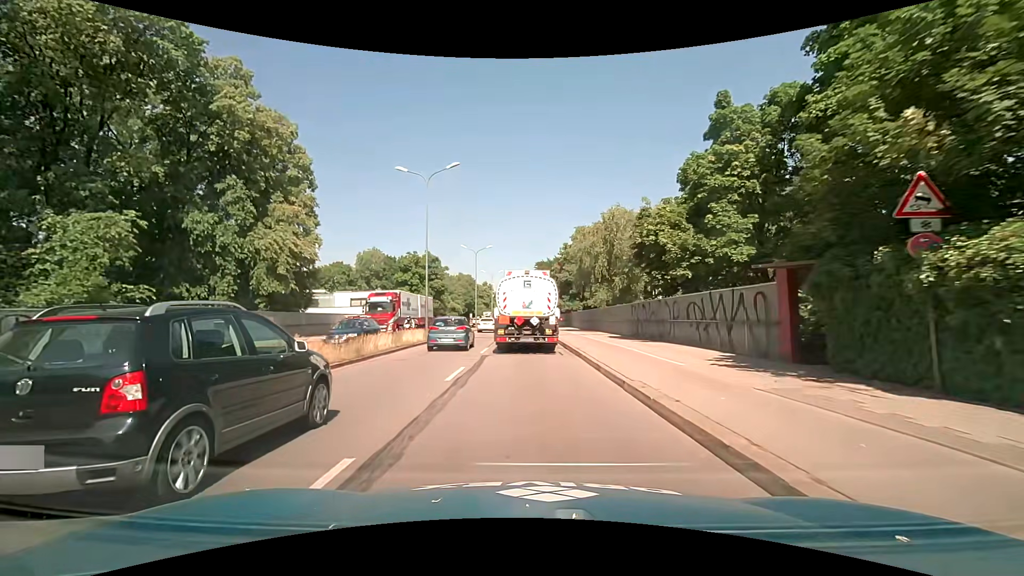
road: trunk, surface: asphalt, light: Day
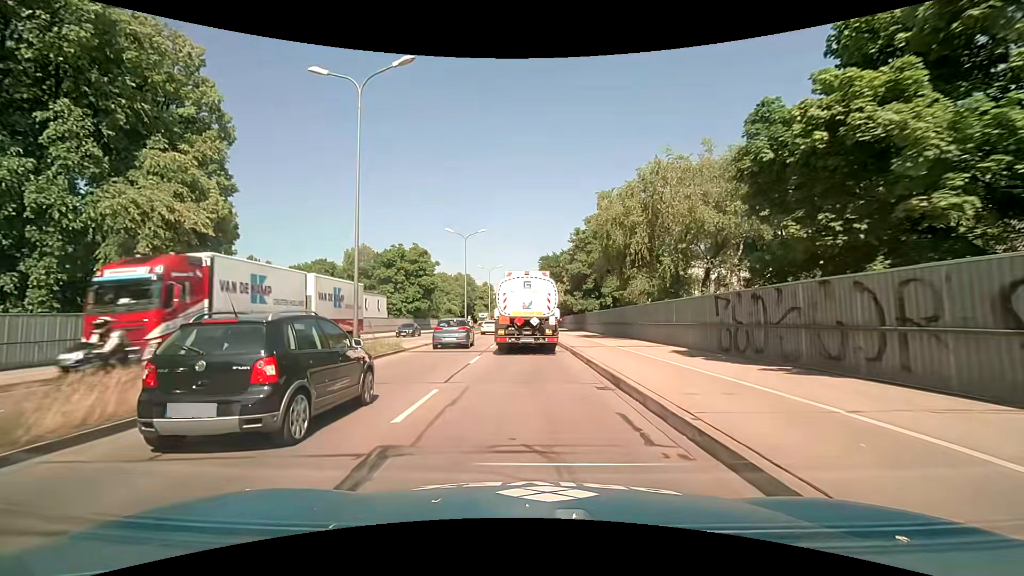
(-0.2, +13.2) m; -1°
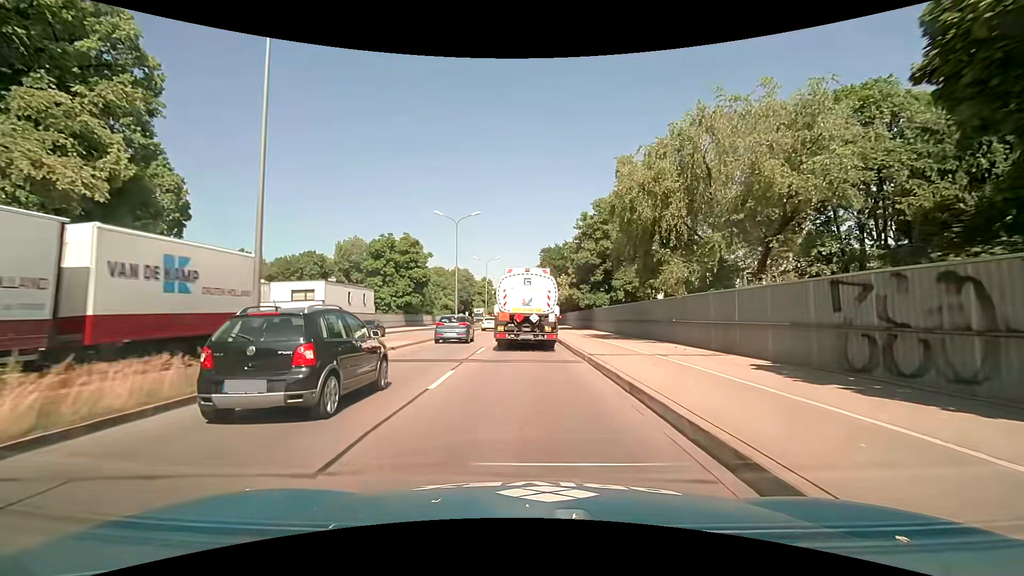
(0.0, +6.5) m; 0°
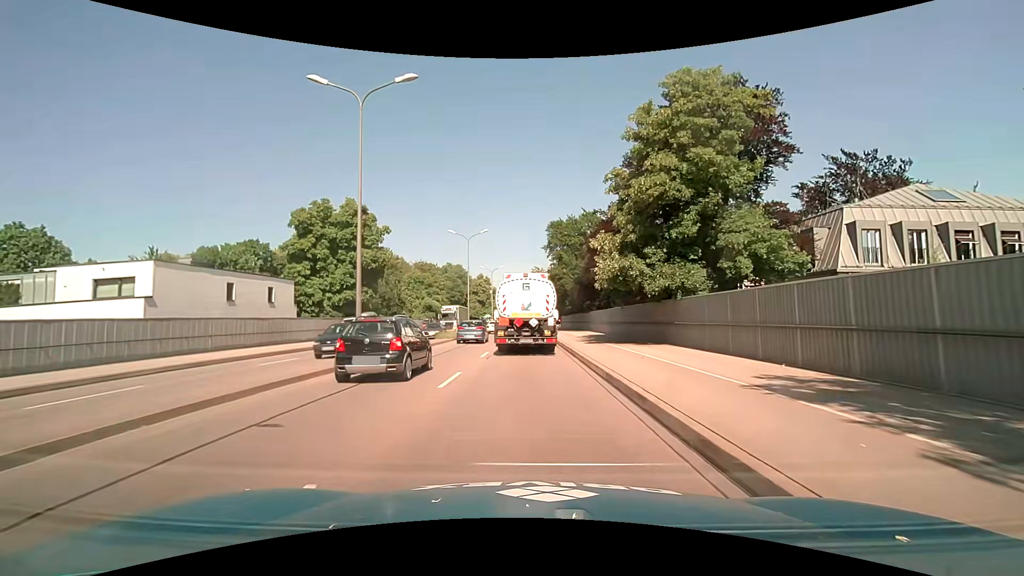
(-0.1, +25.8) m; 0°
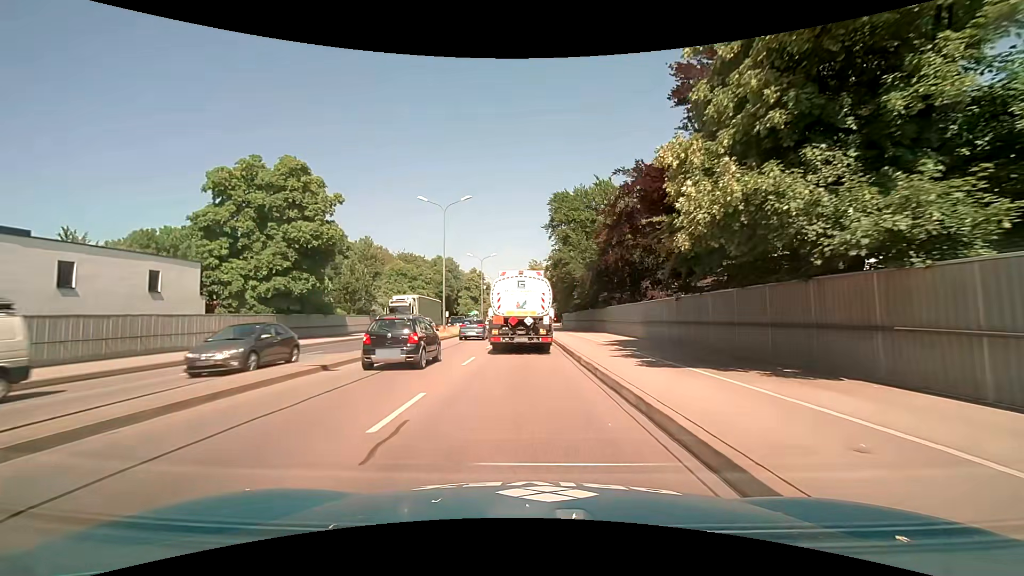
(0.0, +13.1) m; +1°
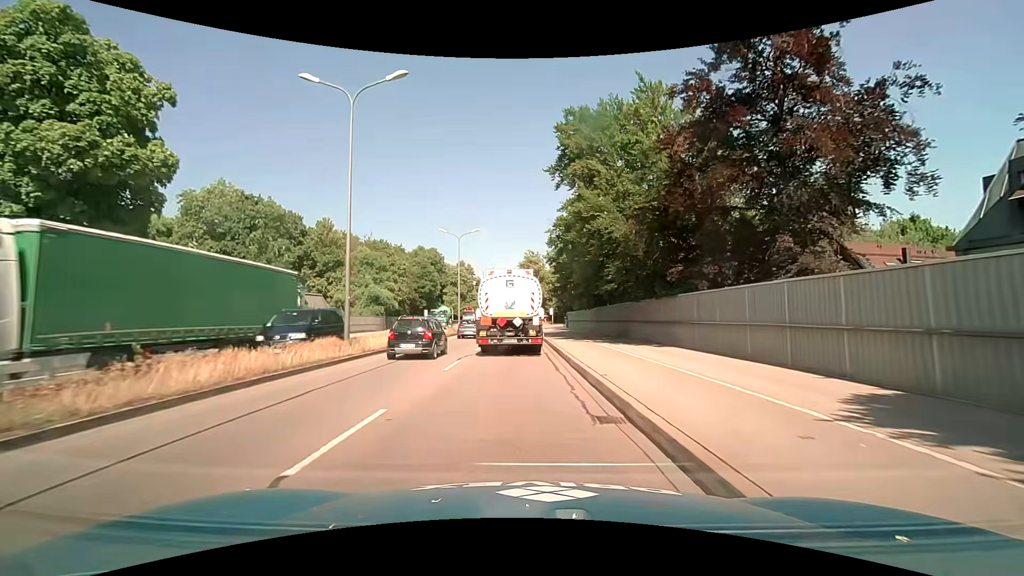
(0.0, +19.5) m; 0°
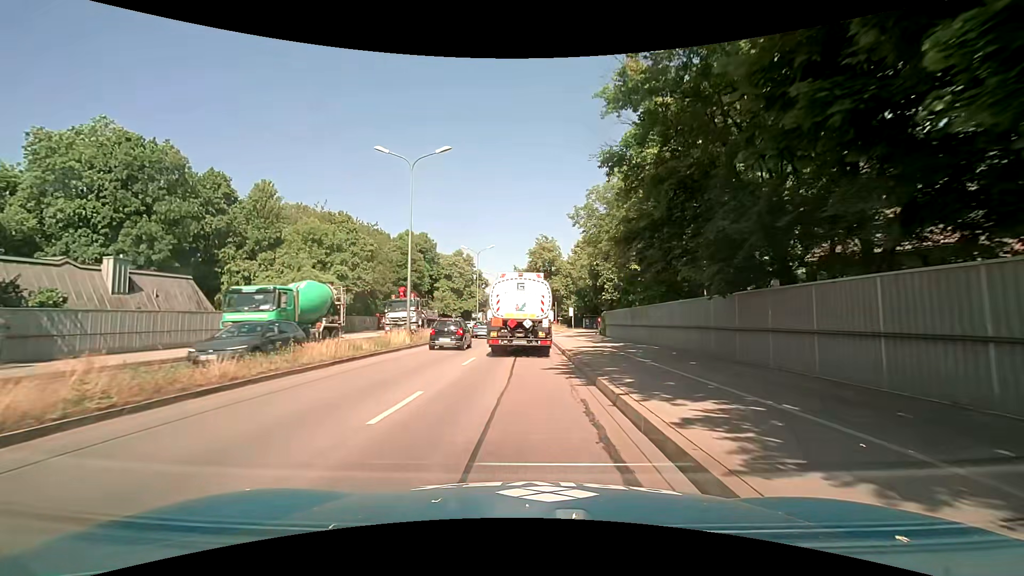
(-0.3, +25.0) m; -1°
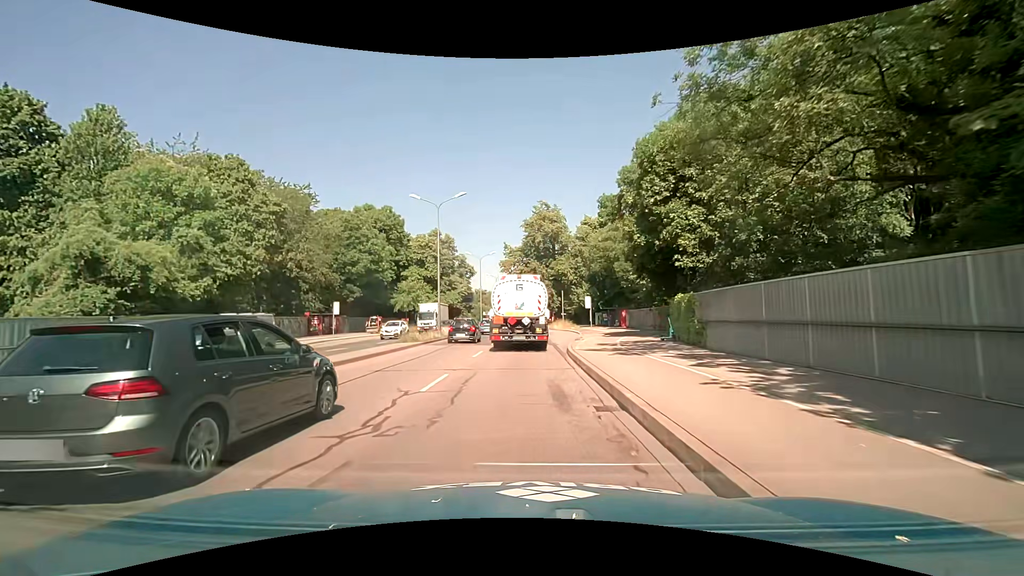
(-0.1, +24.2) m; 0°
(0, +10) (0, +20) (0, +30) (0, +40) (0, +50) (0, +60) (0, +70) (0, +80) (0, +90) (0, +100) m
